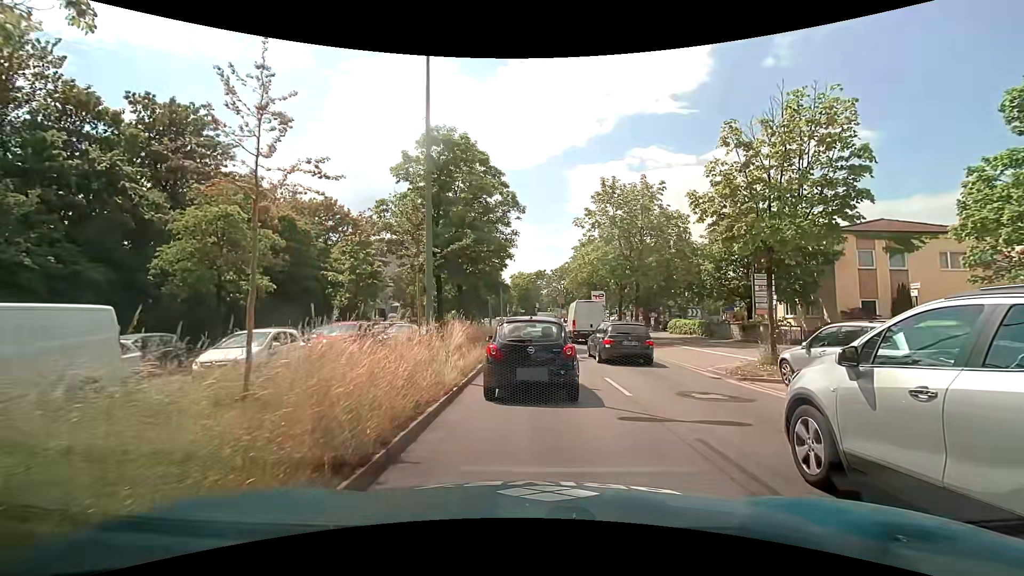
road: primary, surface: asphalt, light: Day
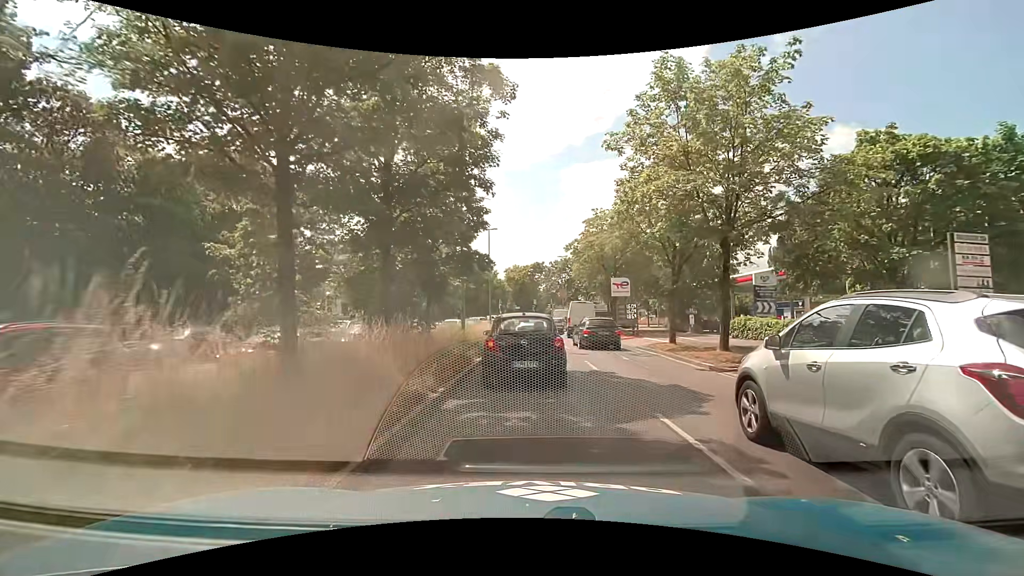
(+0.2, +14.5) m; +1°
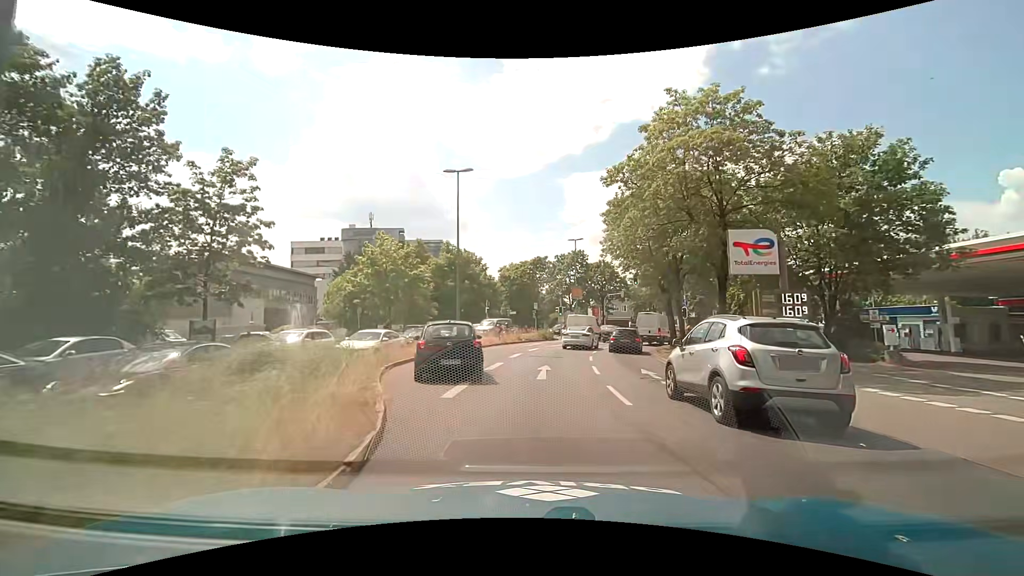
(+0.1, +22.6) m; 0°
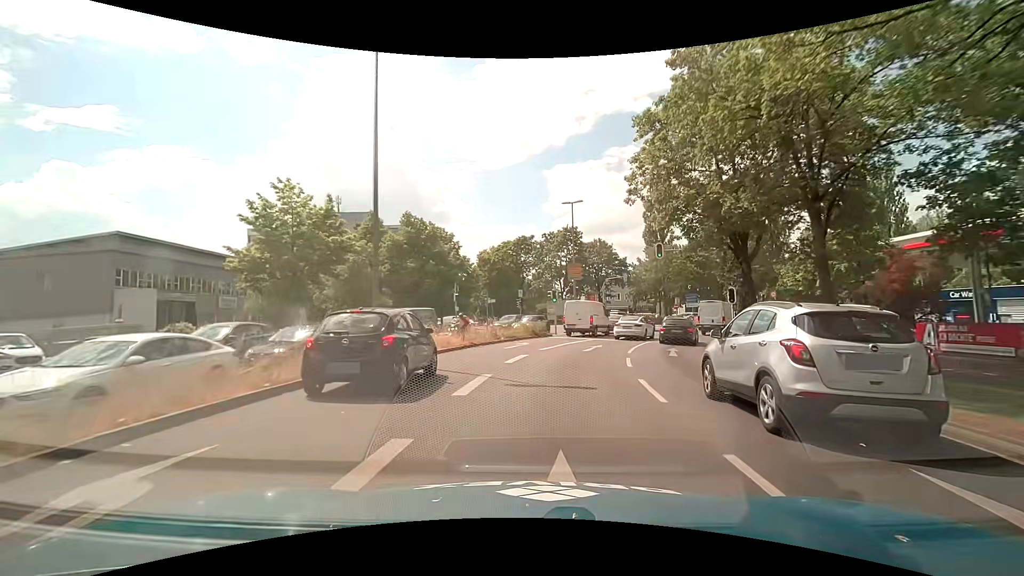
(+0.1, +13.2) m; +2°
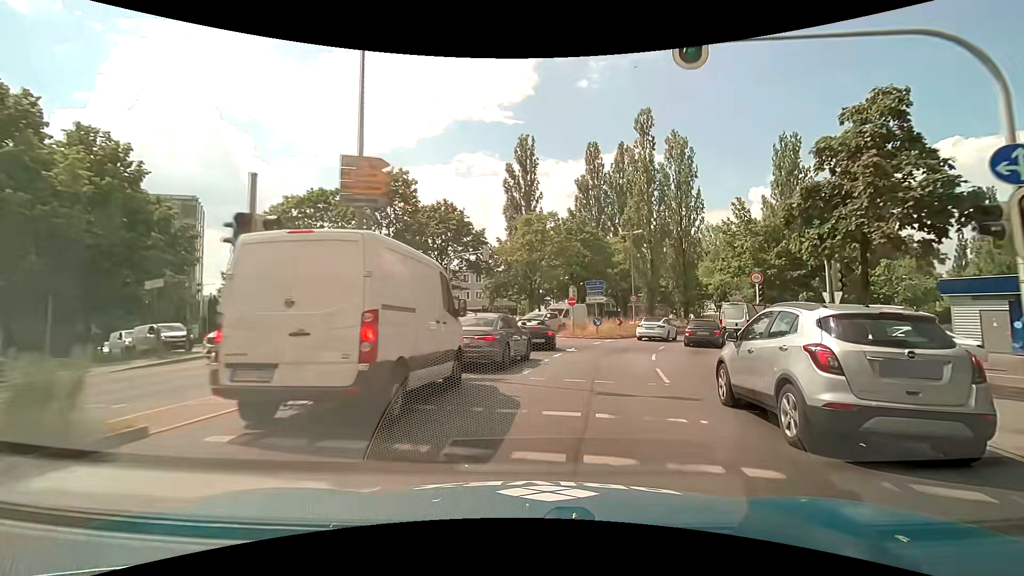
(+3.3, +26.3) m; +17°
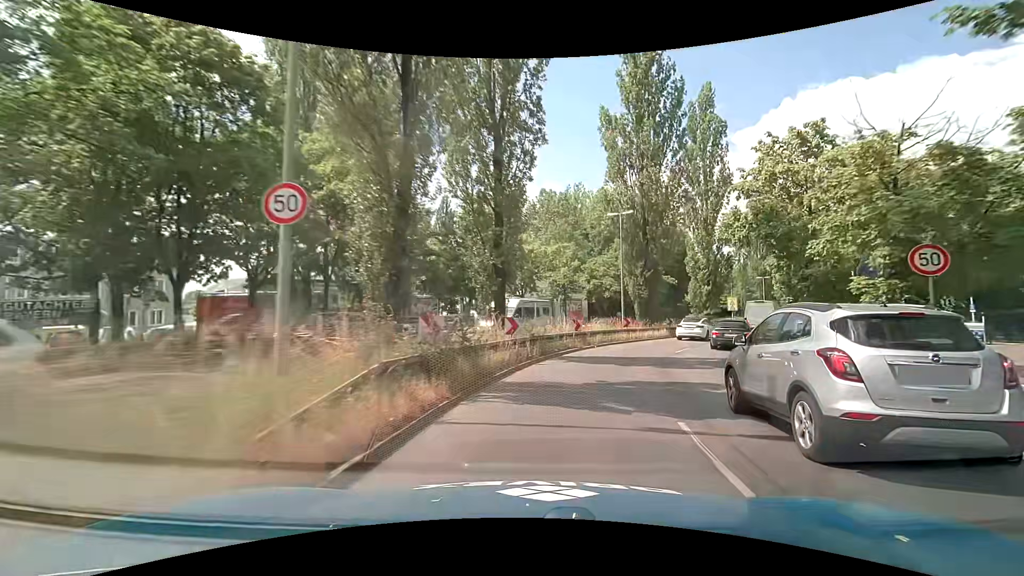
(+7.8, +33.9) m; +26°
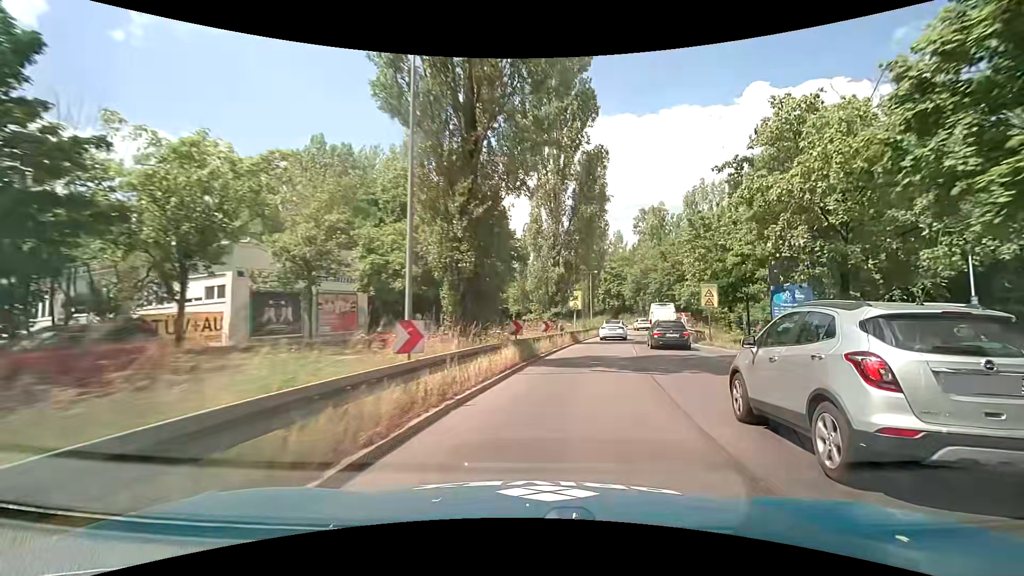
(+4.0, +21.9) m; +22°
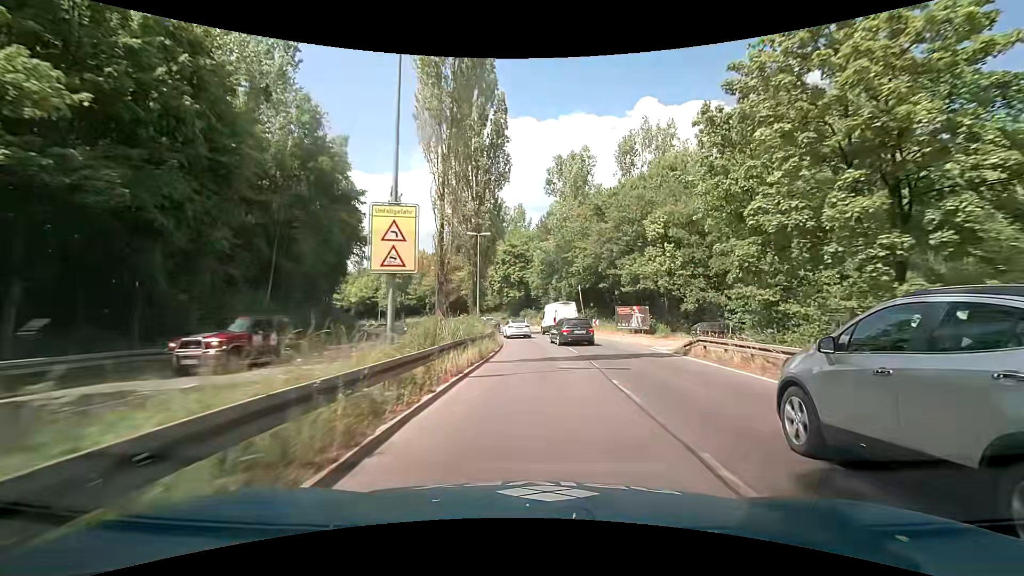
(+4.3, +31.0) m; +11°
(0, +10) (0, +20) (0, +30) (0, +40) (-2, +50) (-4, +60) (-8, +69) (-12, +78) (-17, +87) (-23, +95) m
